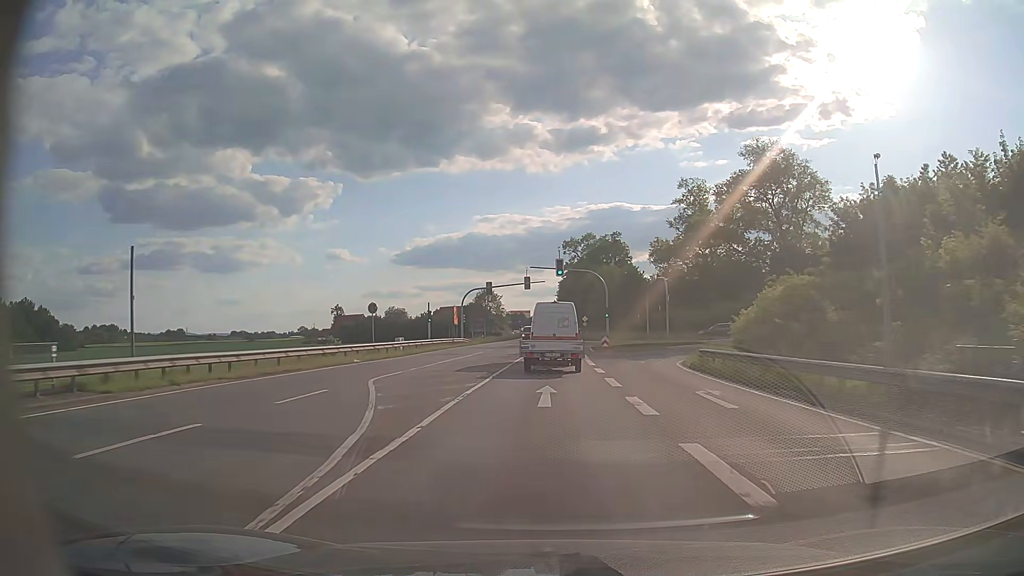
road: primary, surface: asphalt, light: Day
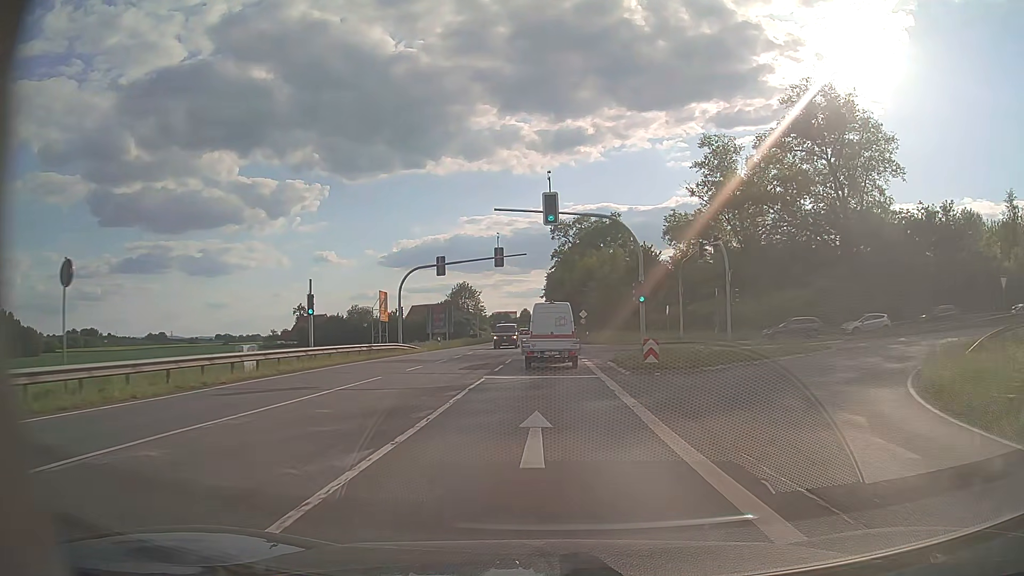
(+0.3, +25.4) m; +1°
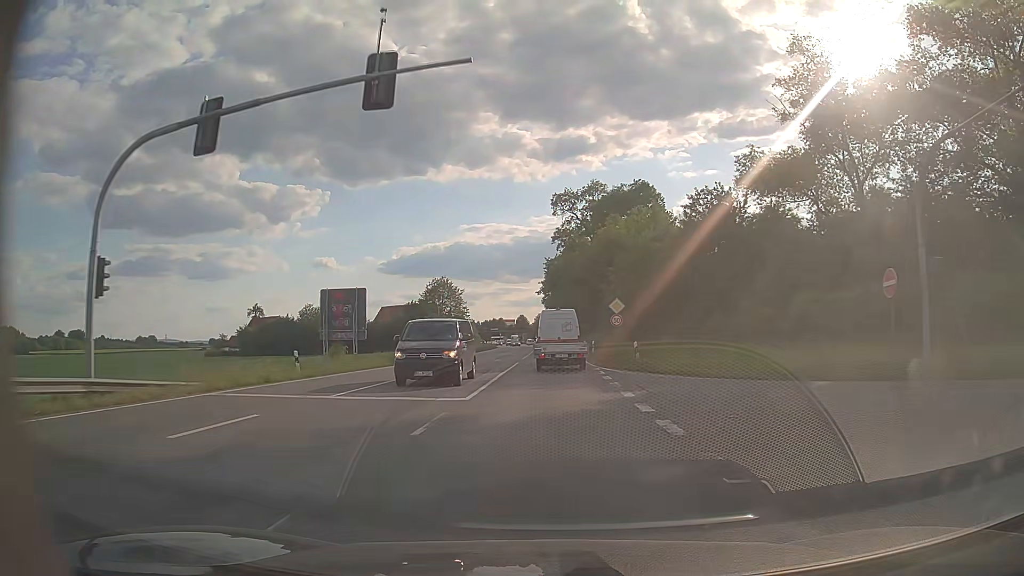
(0.0, +34.3) m; 0°
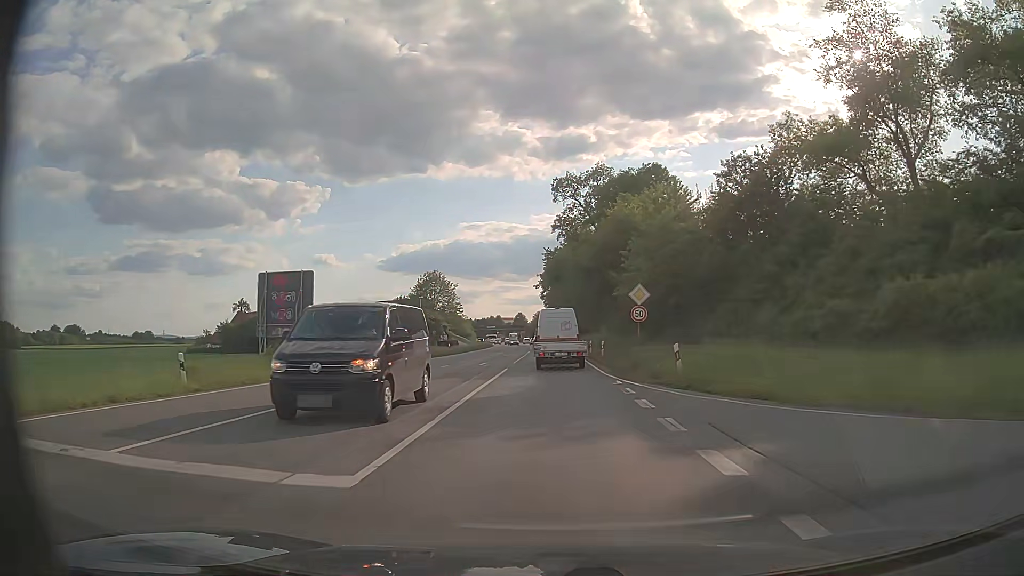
(0.0, +8.8) m; 0°
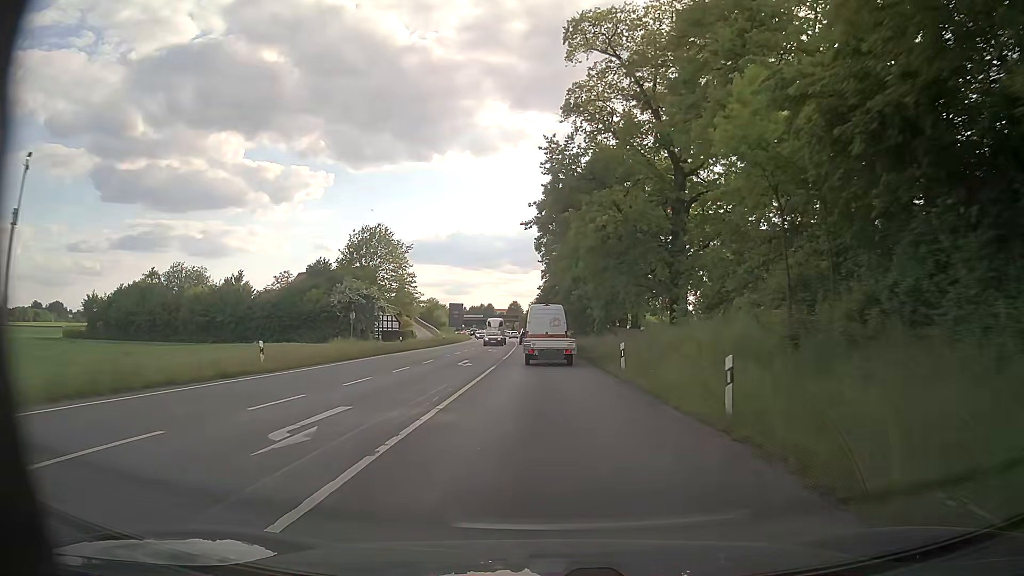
(+0.1, +44.7) m; 0°
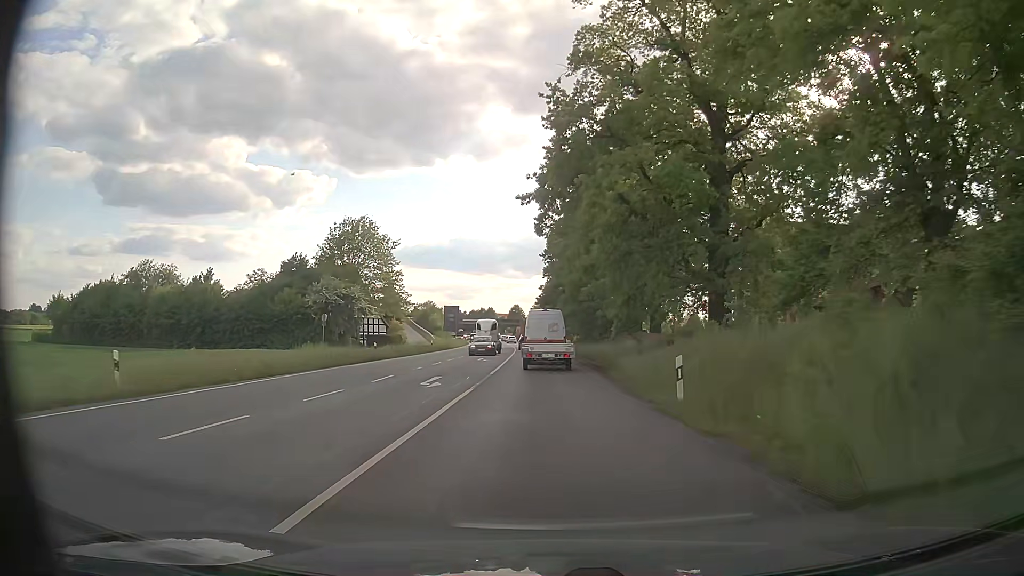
(0.0, +9.0) m; 0°
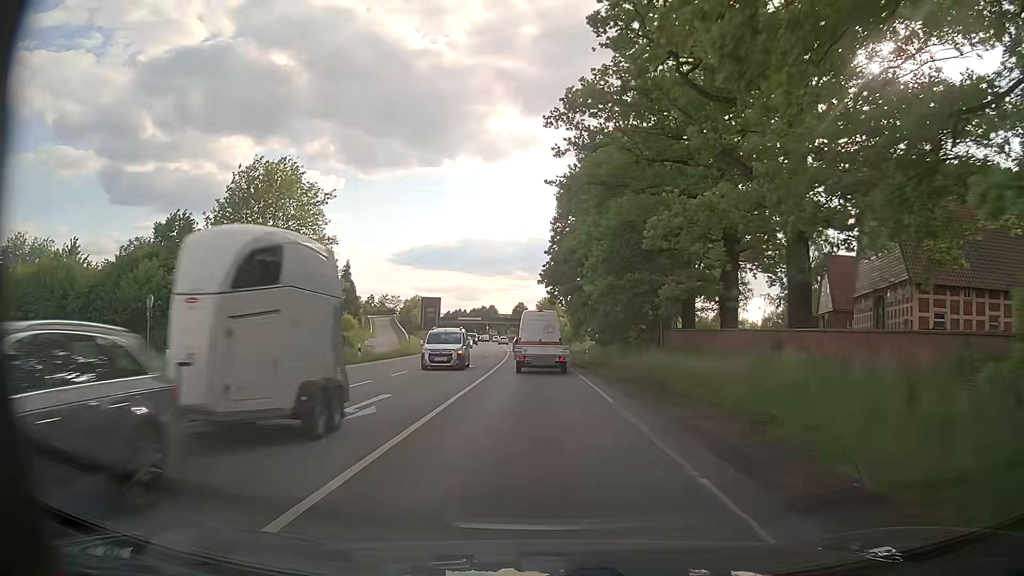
(-0.2, +26.6) m; -1°
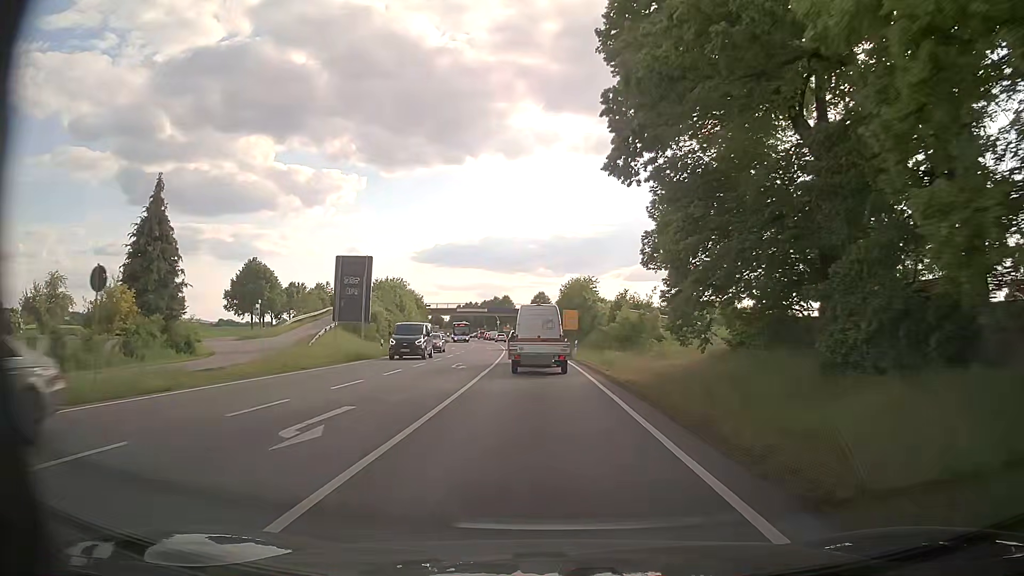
(-0.6, +43.1) m; -1°
(0, +10) (0, +20) (0, +30) (-1, +40) (-1, +50) (-1, +60) (-1, +70) (-2, +80) (-2, +90) (-3, +100) m
